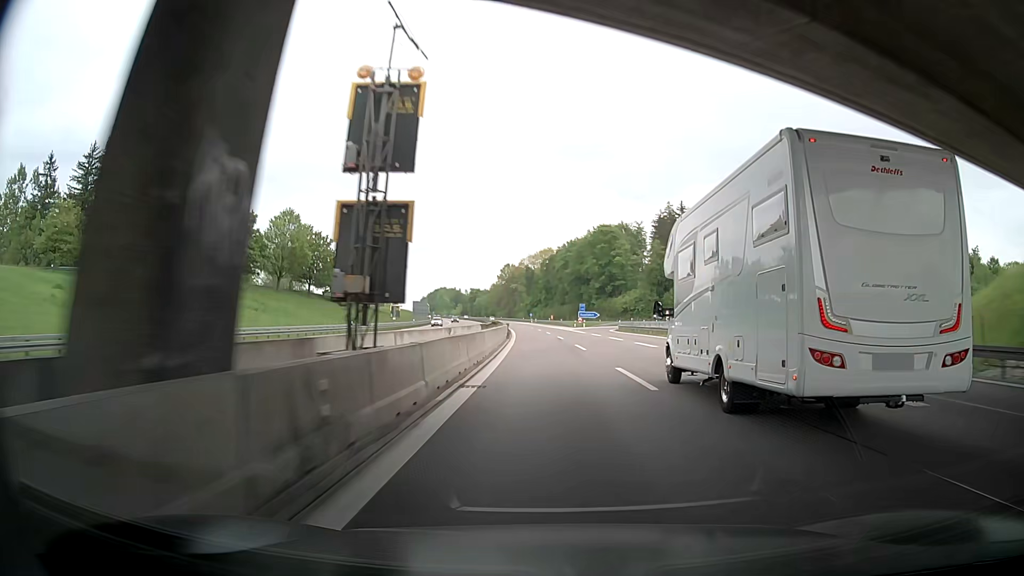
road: motorway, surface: asphalt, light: Day
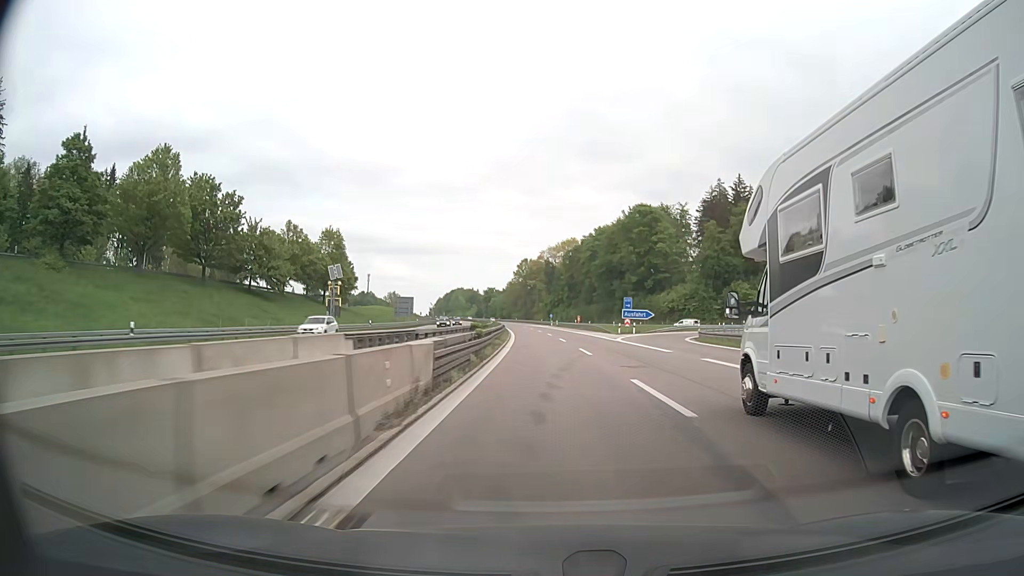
(-0.5, +39.7) m; -2°
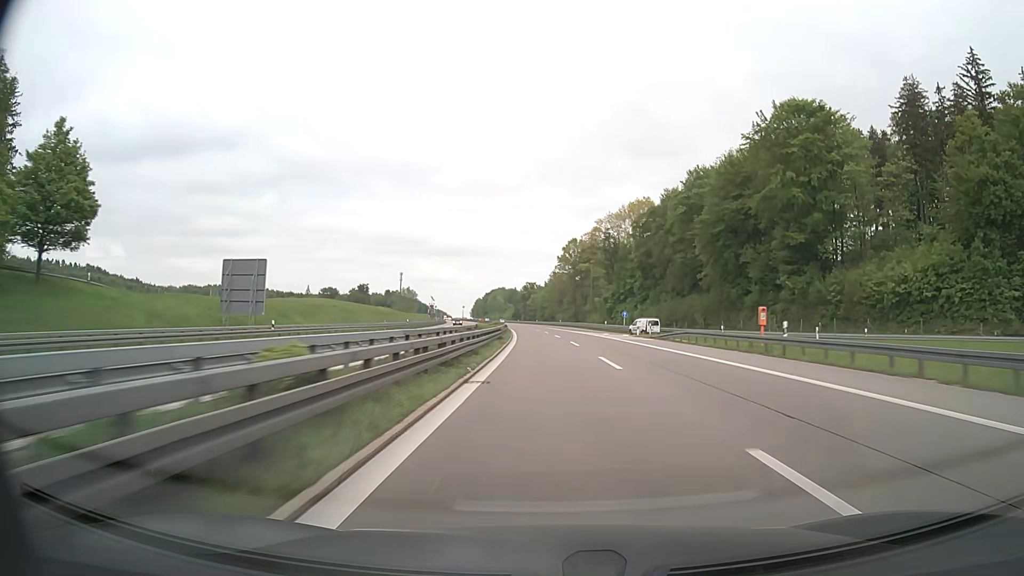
(-2.9, +80.5) m; -4°
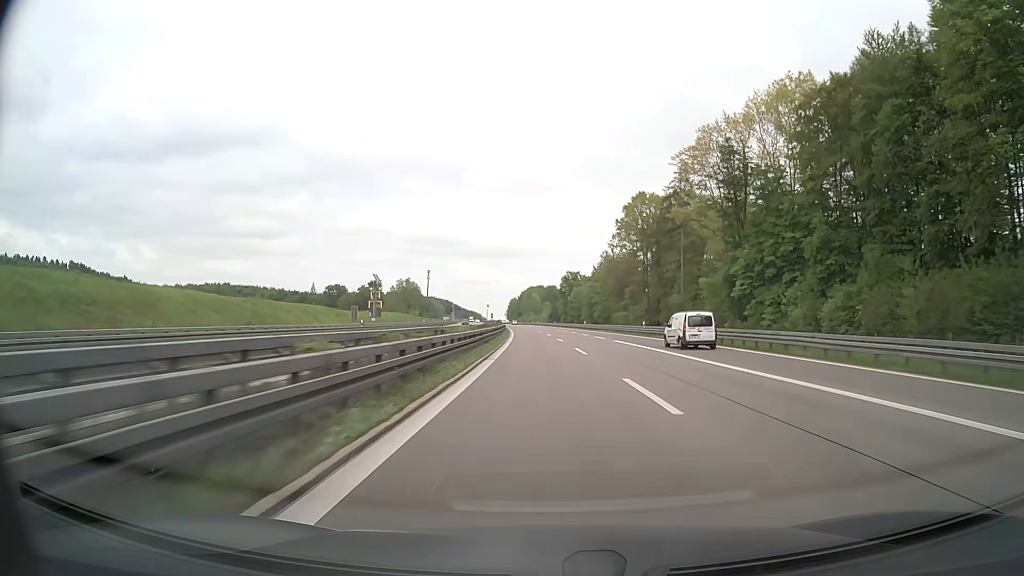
(-2.4, +80.8) m; -3°
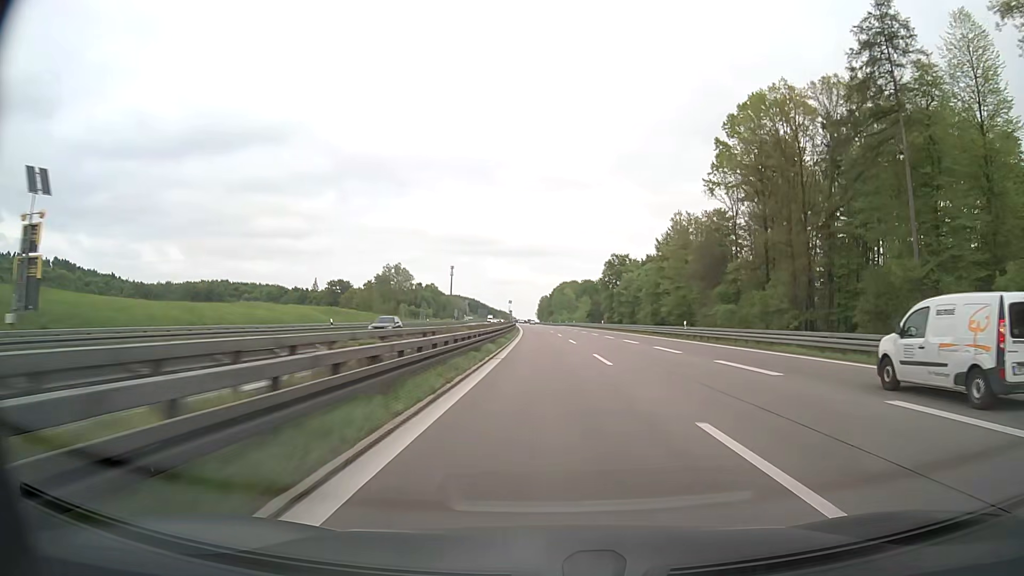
(-1.6, +61.0) m; -3°
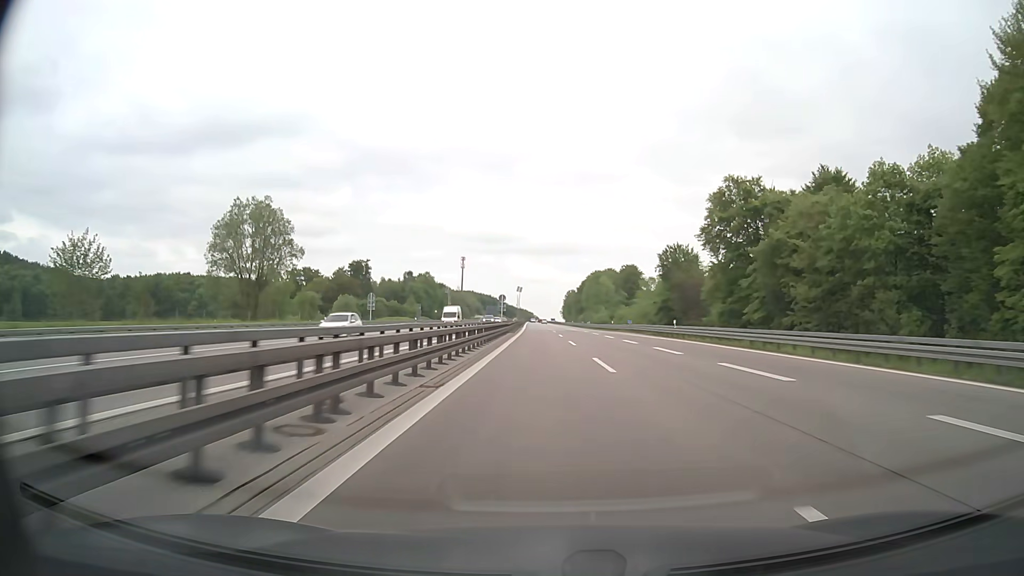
(-2.0, +96.8) m; -2°
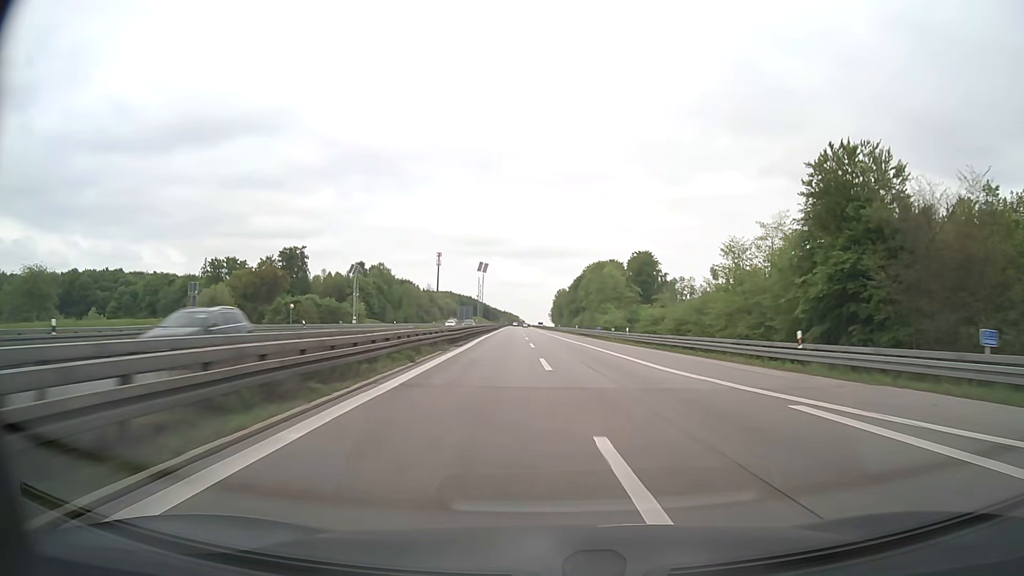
(0.0, +69.5) m; +1°
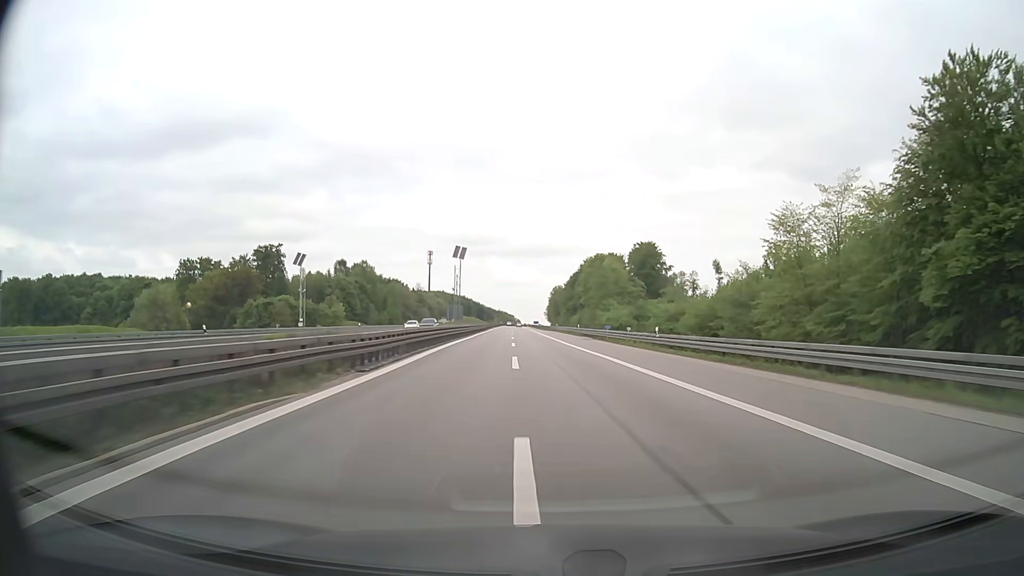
(+0.1, +17.5) m; +1°
(0, +10) (0, +20) (0, +30) (0, +40) (-1, +50) (-1, +60) (-2, +70) (-2, +80) (-3, +90) (-3, +100) m
